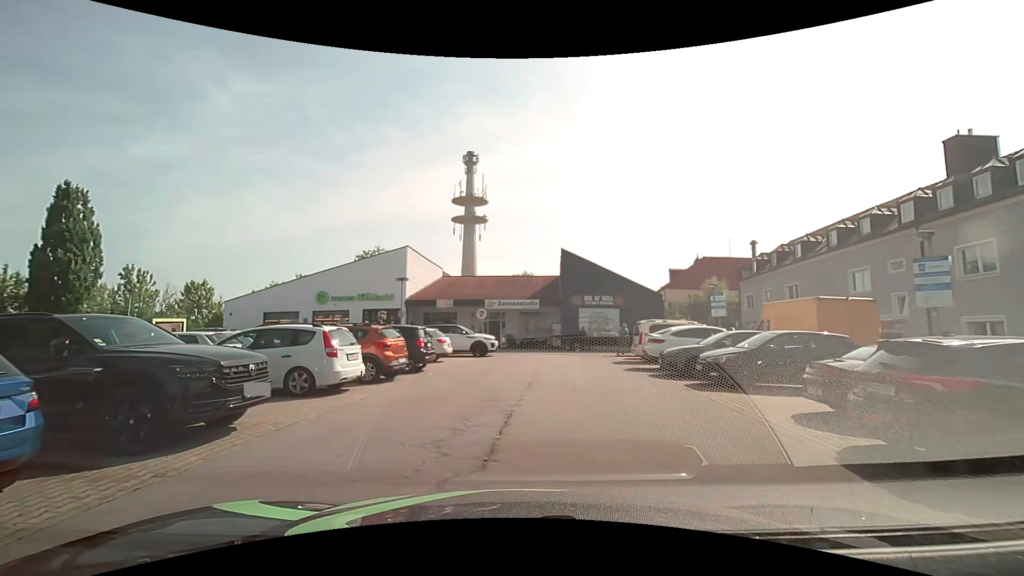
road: service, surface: asphalt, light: Day
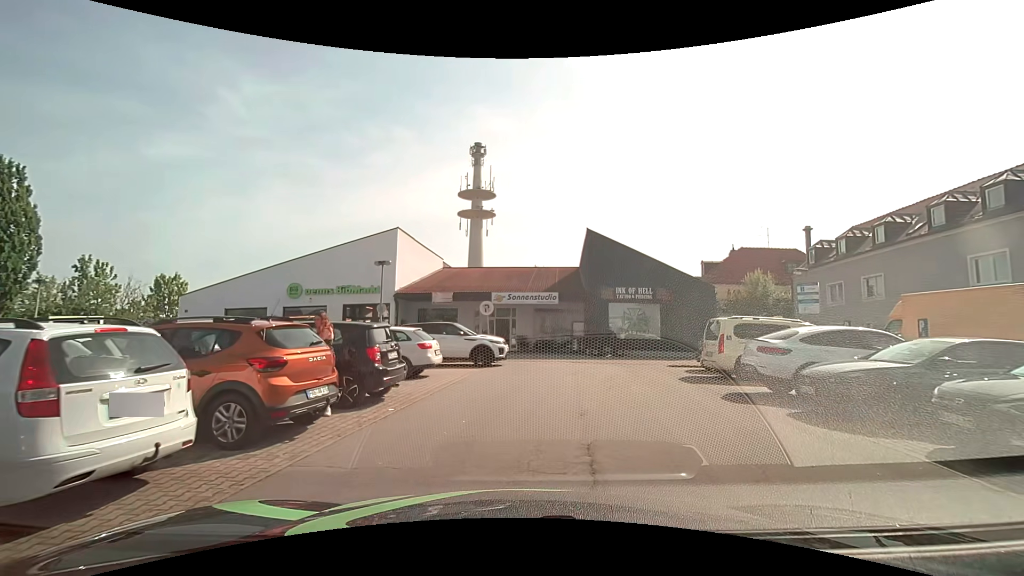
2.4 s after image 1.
(-0.3, +7.1) m; 0°
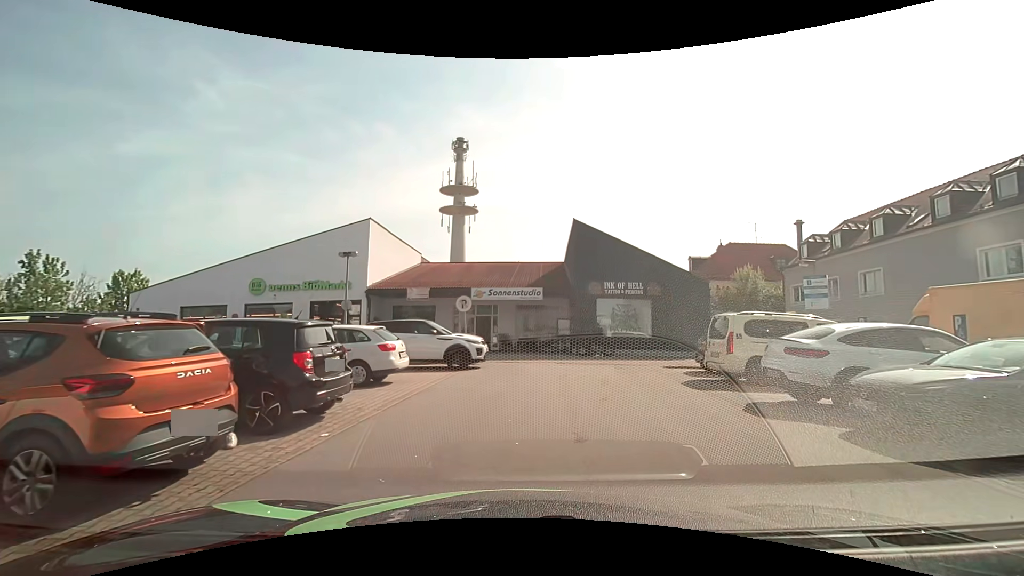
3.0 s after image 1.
(0.0, +2.1) m; +1°
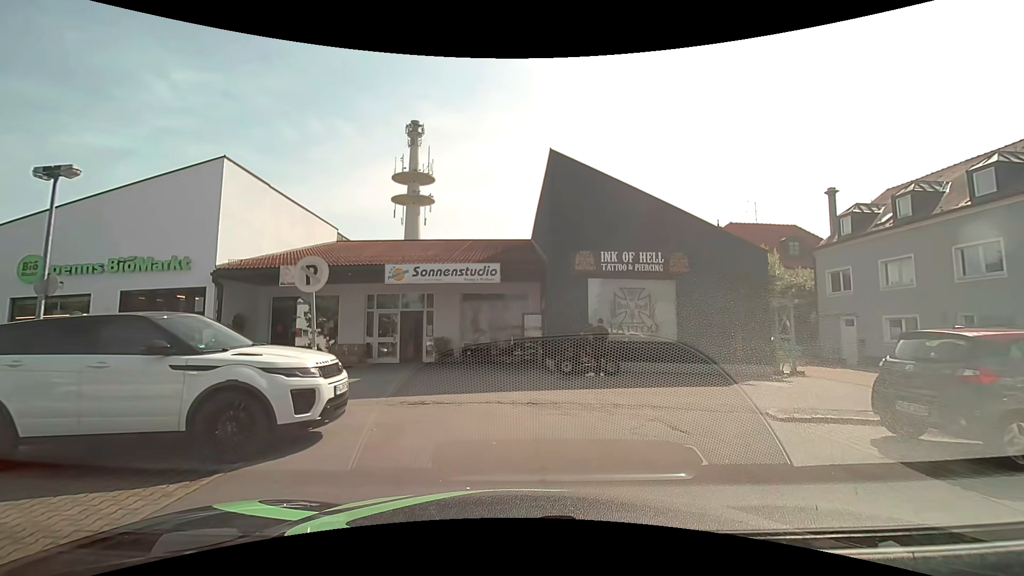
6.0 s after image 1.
(+0.7, +10.5) m; +5°
